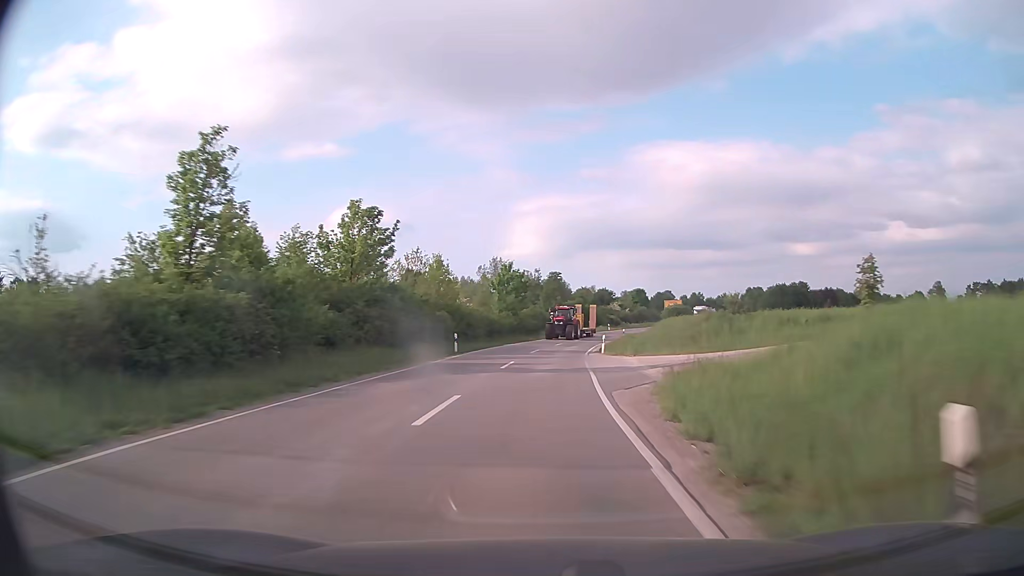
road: secondary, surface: asphalt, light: Day
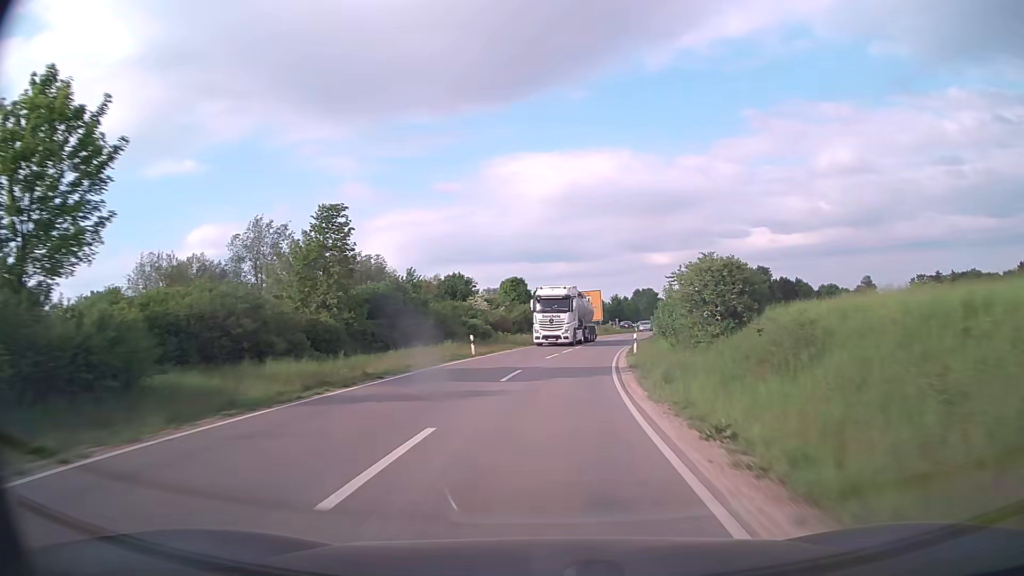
(+6.0, +68.3) m; +12°
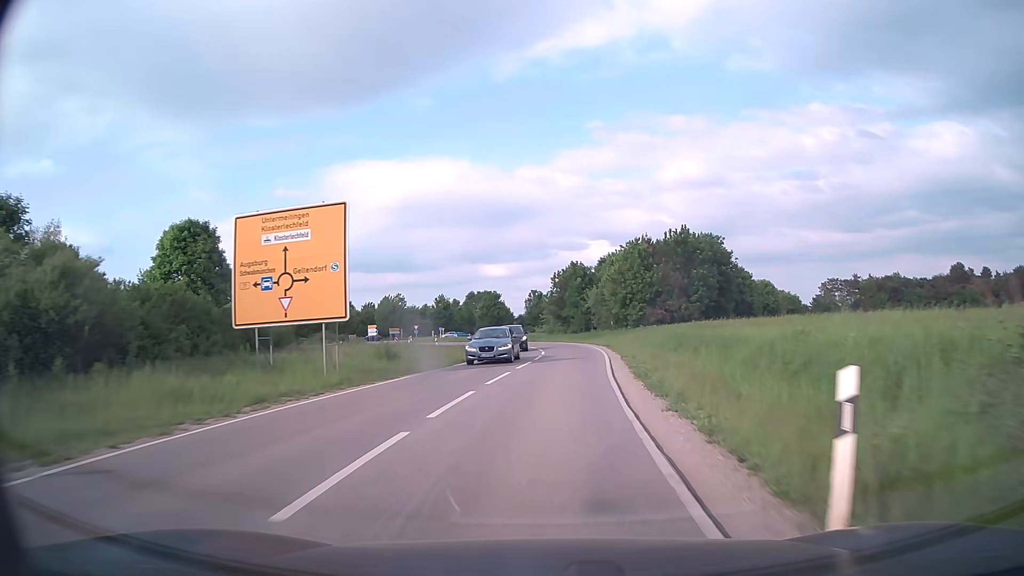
(+7.7, +59.4) m; +15°
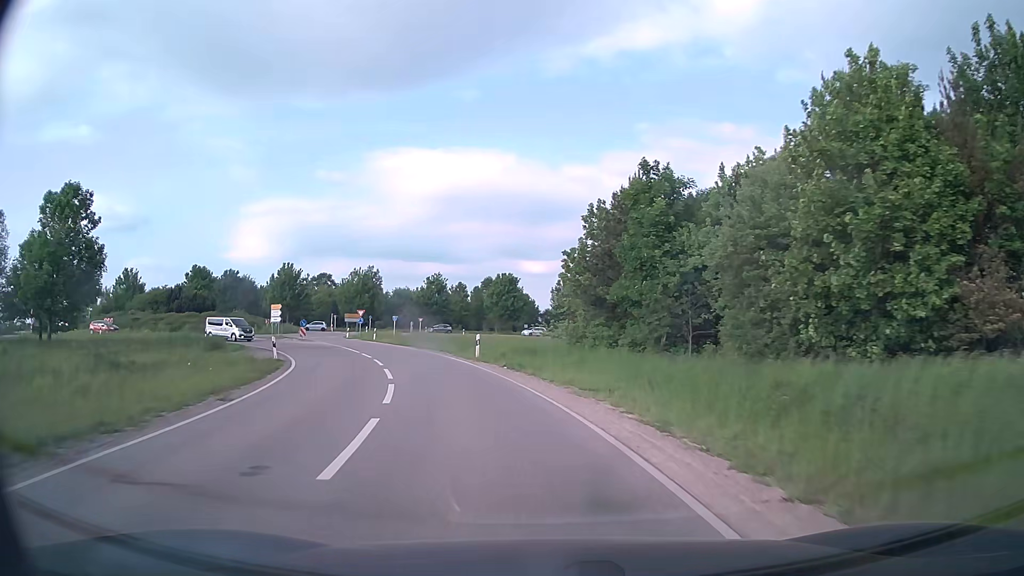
(+1.1, +45.3) m; -2°
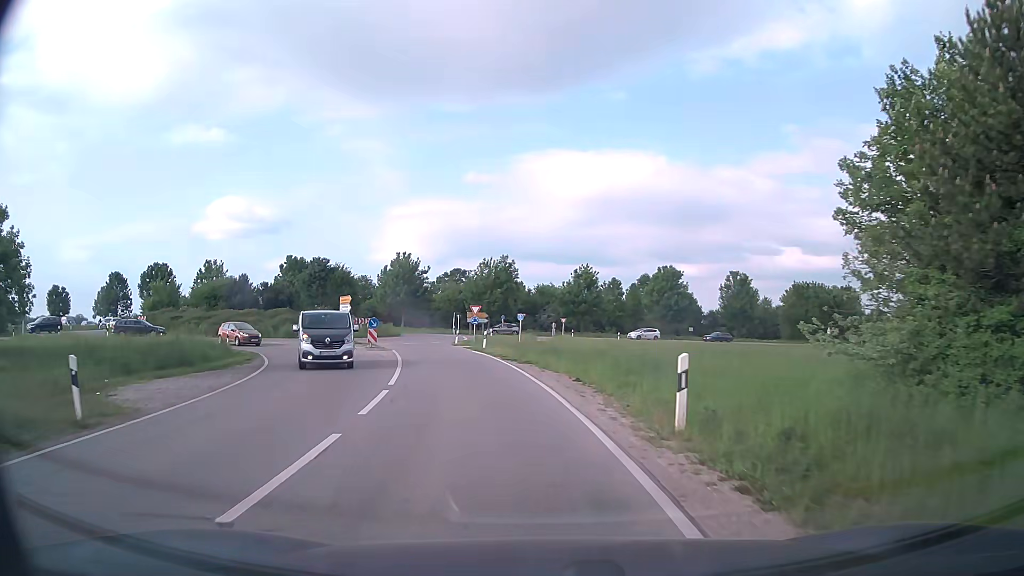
(-2.2, +19.5) m; -12°
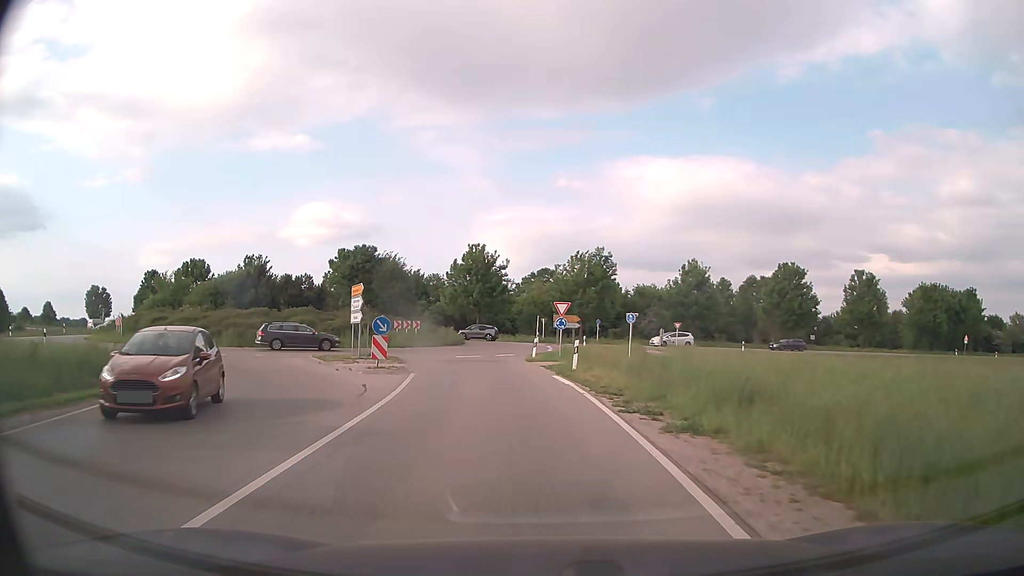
(-1.3, +16.0) m; -8°
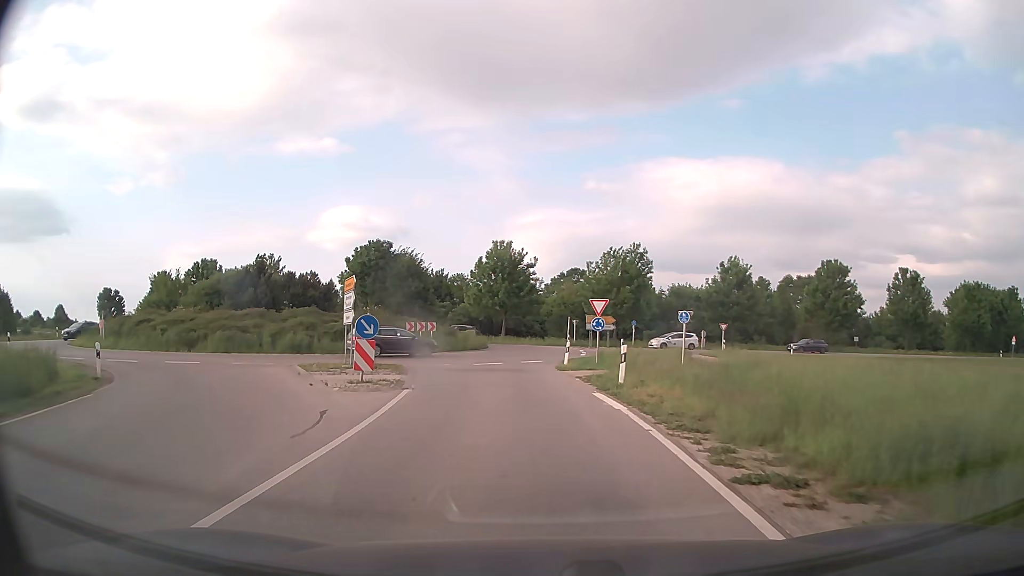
(-0.1, +5.4) m; -3°
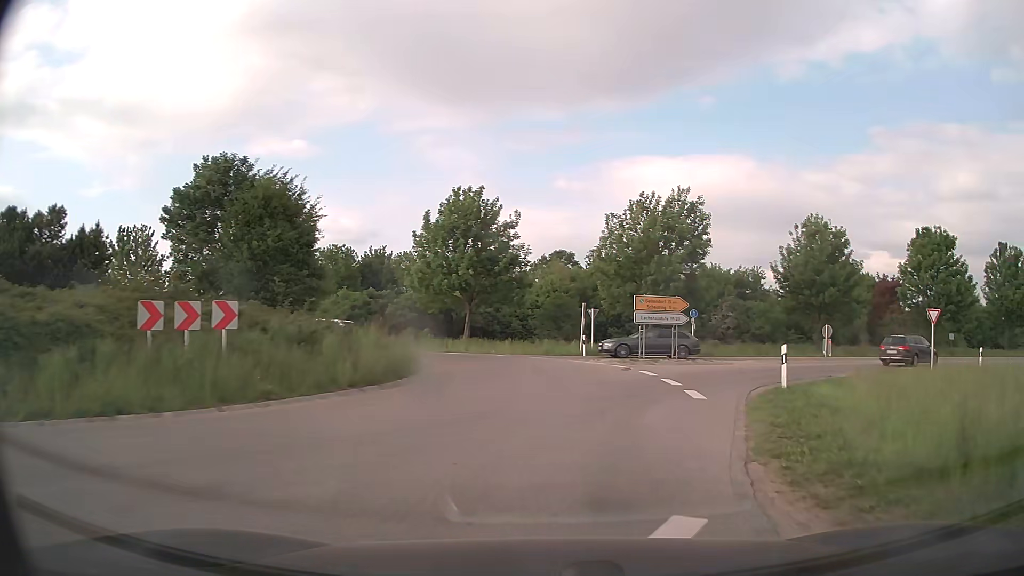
(-1.4, +28.0) m; +2°
(+1, +10) (0, +20) (-4, +29) (-12, +35) (-22, +37) (-32, +39) (-41, +43) (-50, +47) (-59, +52) (-67, +57) m
